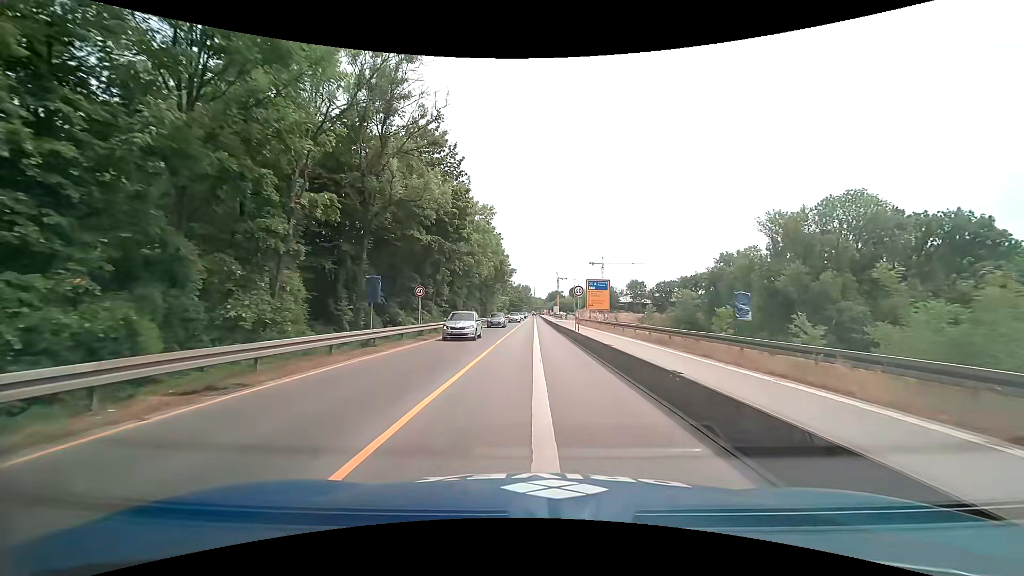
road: trunk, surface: asphalt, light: Day
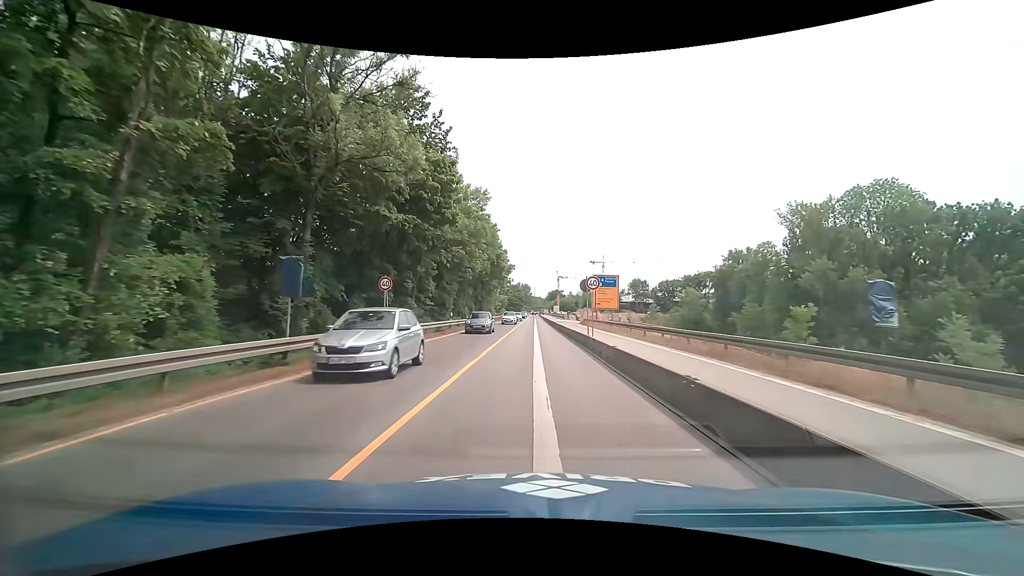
(0.0, +6.8) m; -1°
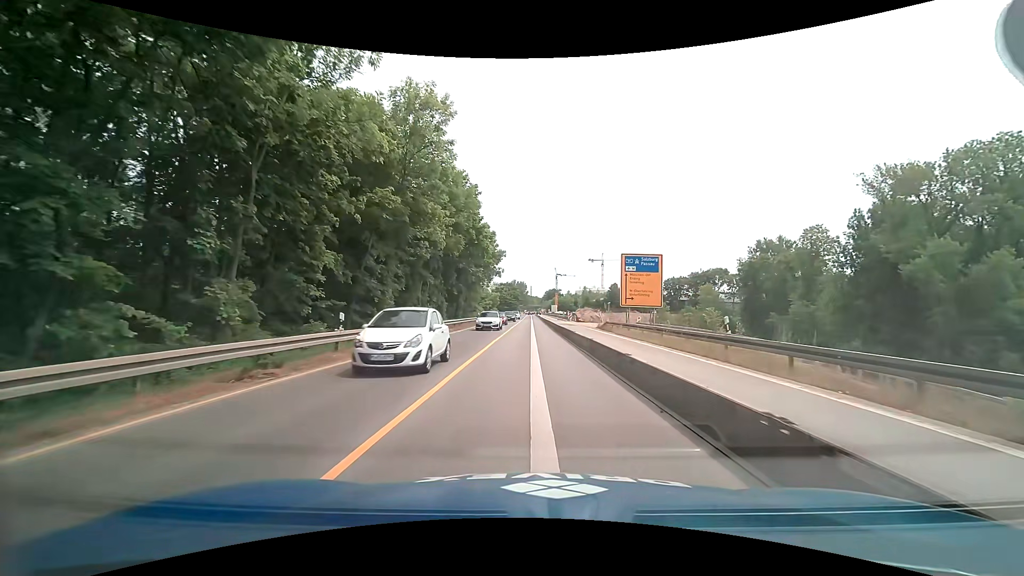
(+0.3, +20.5) m; +1°
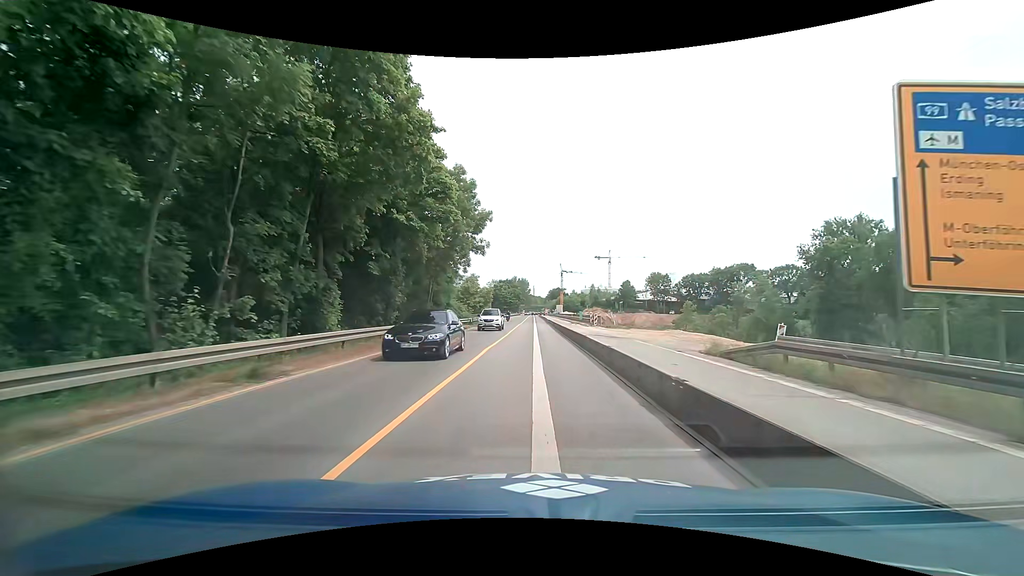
(-0.3, +27.9) m; -1°
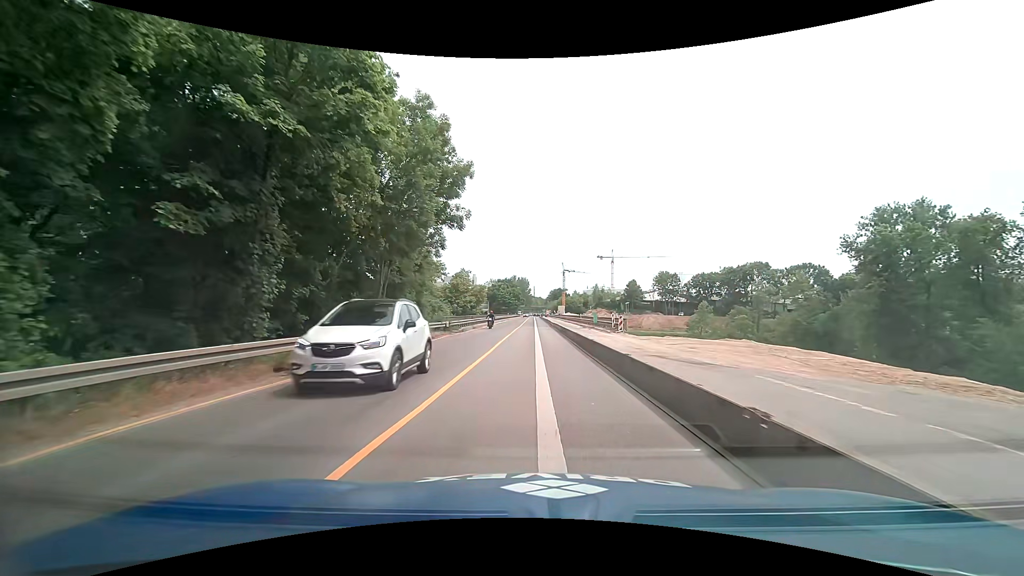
(+0.1, +14.1) m; +1°
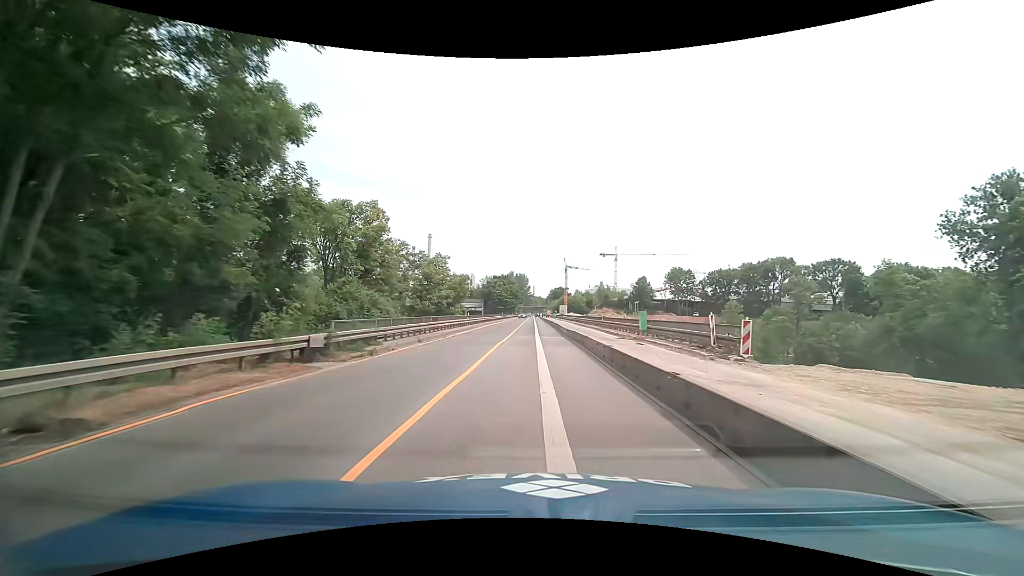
(-0.1, +21.4) m; 0°
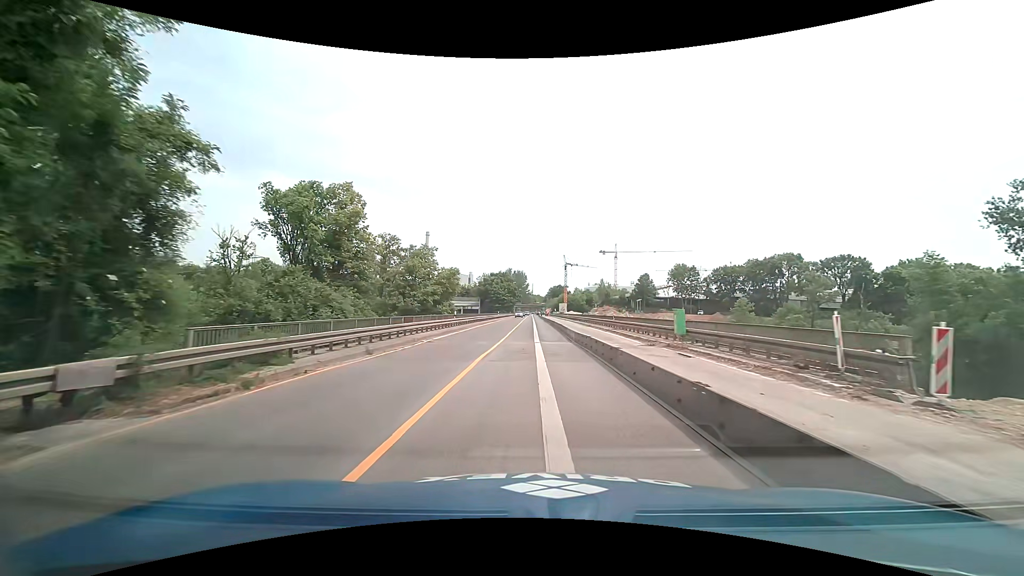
(0.0, +7.2) m; 0°
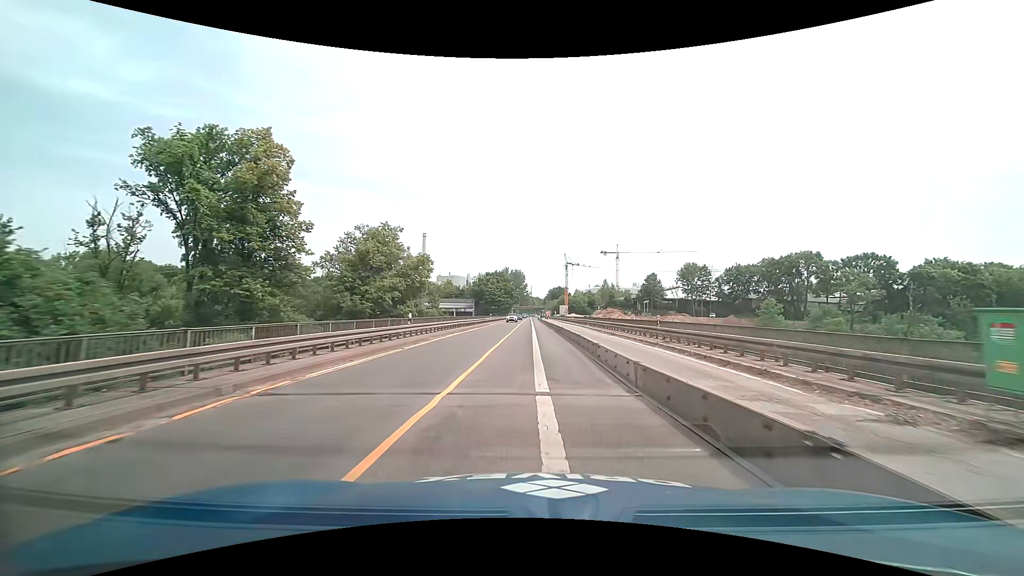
(0.0, +14.5) m; 0°
(0, +10) (0, +20) (0, +30) (0, +40) (0, +50) (0, +60) (0, +70) (0, +80) (-1, +90) (-1, +100) m
